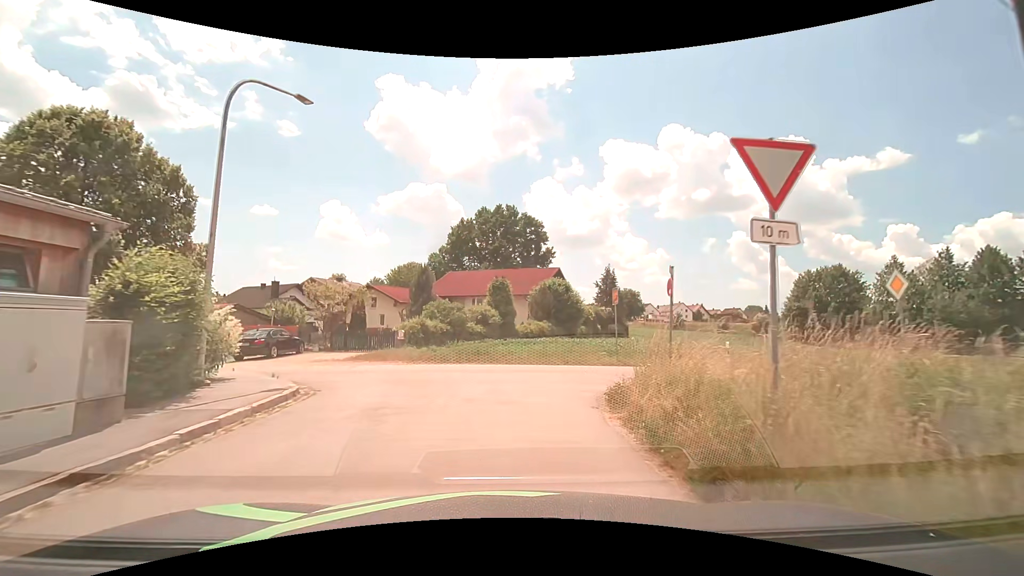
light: Day
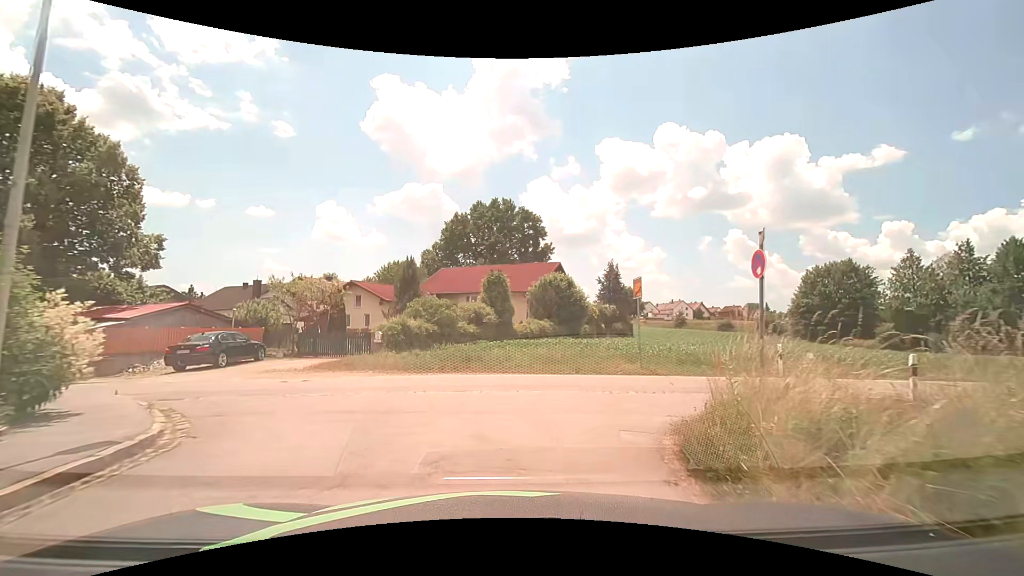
(0.0, +4.0) m; +1°
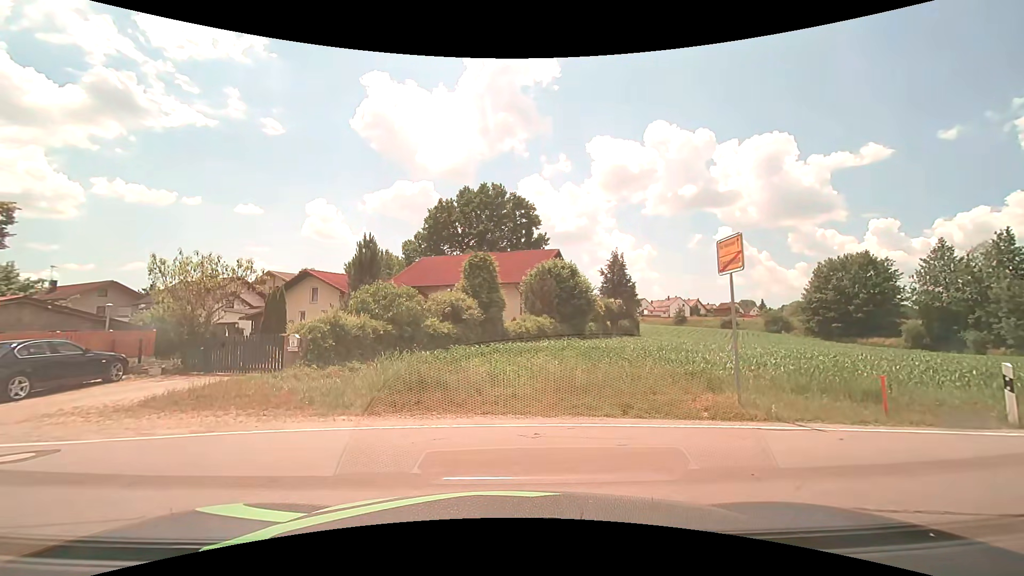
(+0.1, +7.4) m; 0°
